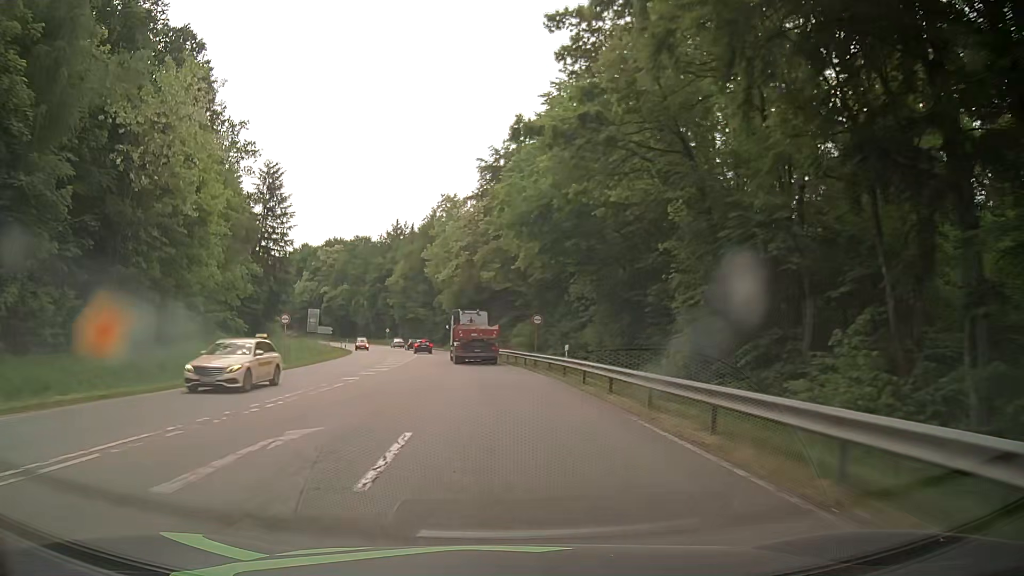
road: secondary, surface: asphalt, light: Day
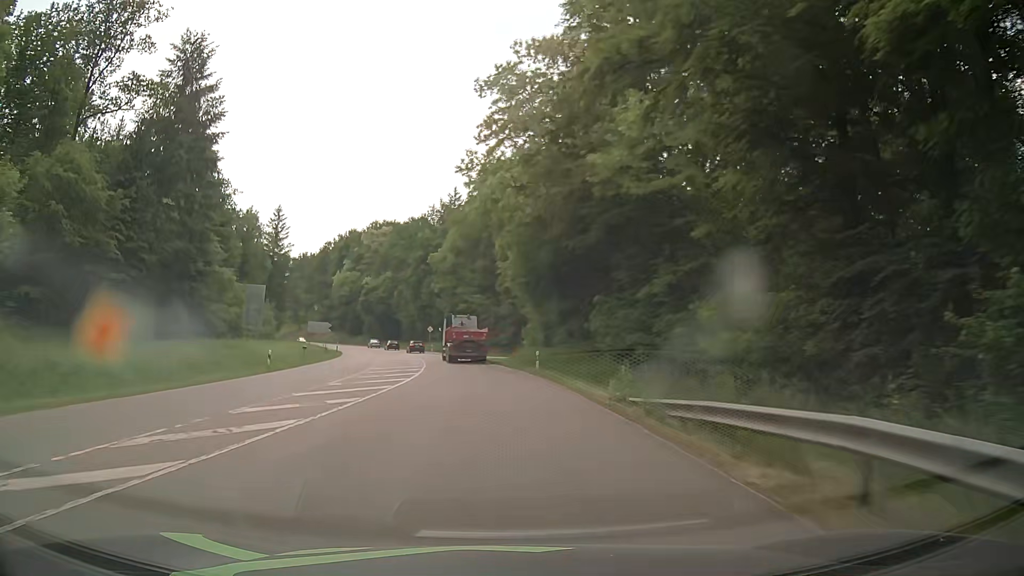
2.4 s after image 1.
(-2.7, +44.8) m; -7°
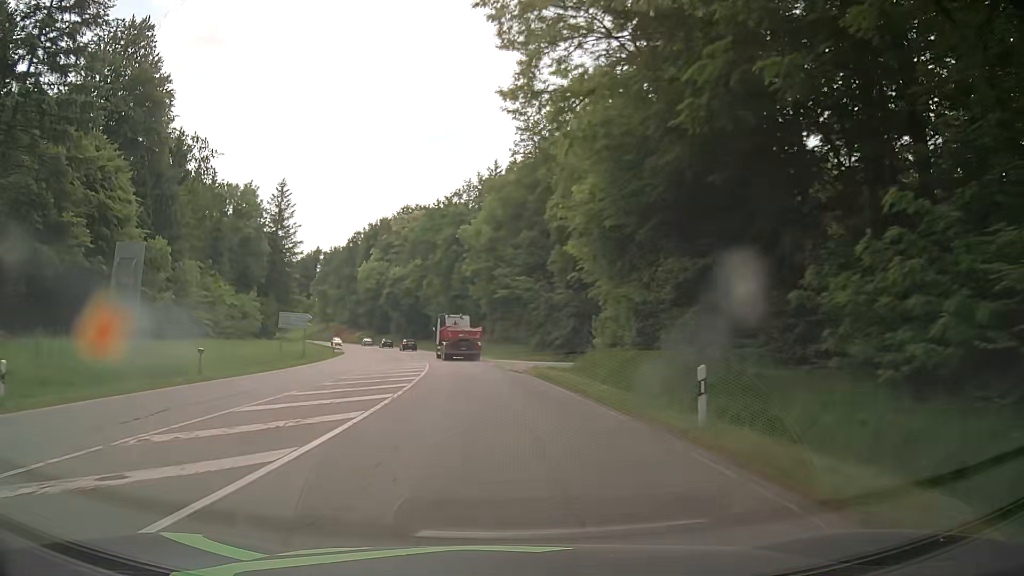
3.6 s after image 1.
(-0.6, +22.5) m; -3°
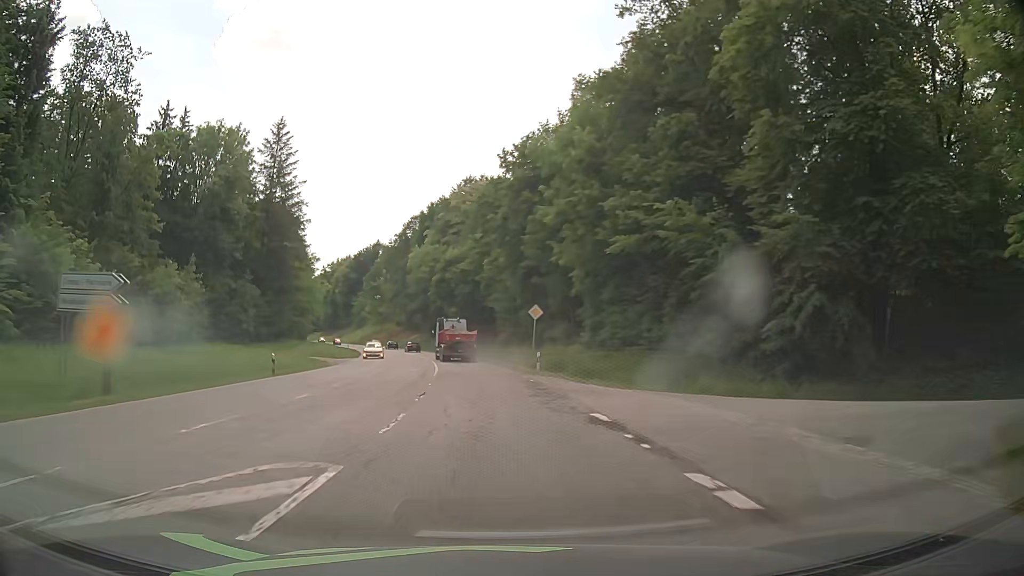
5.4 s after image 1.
(-2.1, +34.0) m; -7°
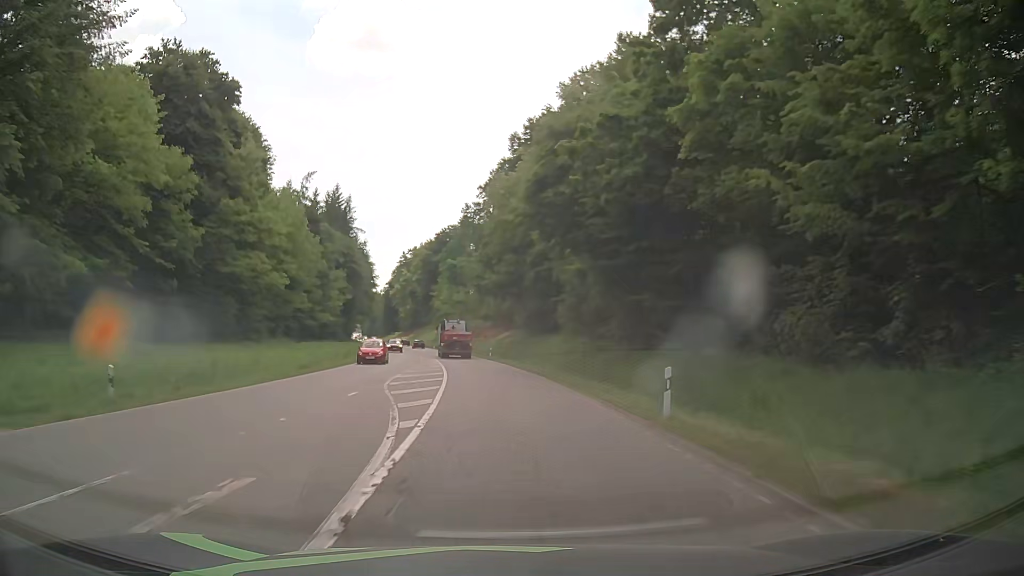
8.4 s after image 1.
(-5.2, +57.5) m; -9°
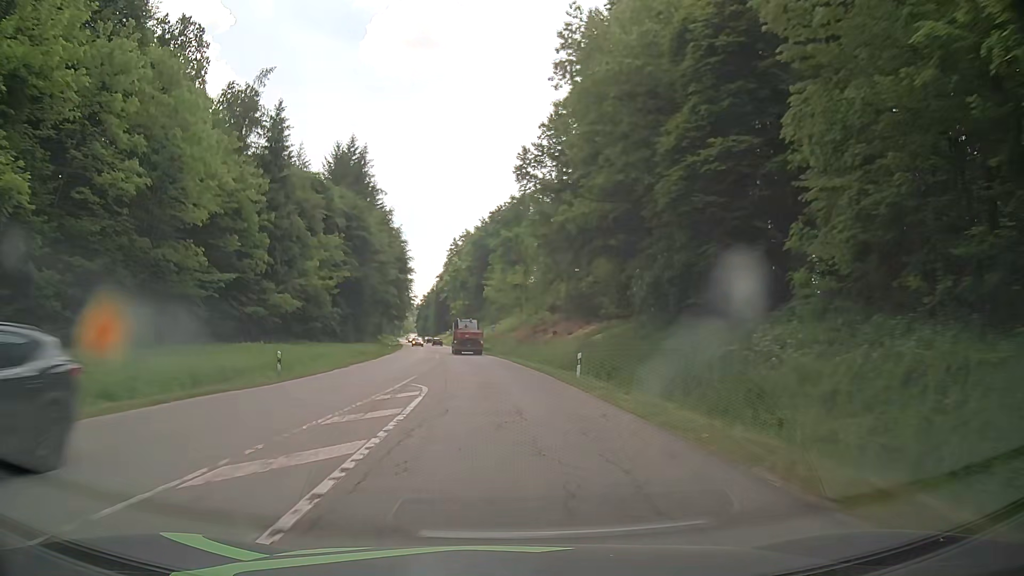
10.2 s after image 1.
(-1.7, +35.5) m; -6°
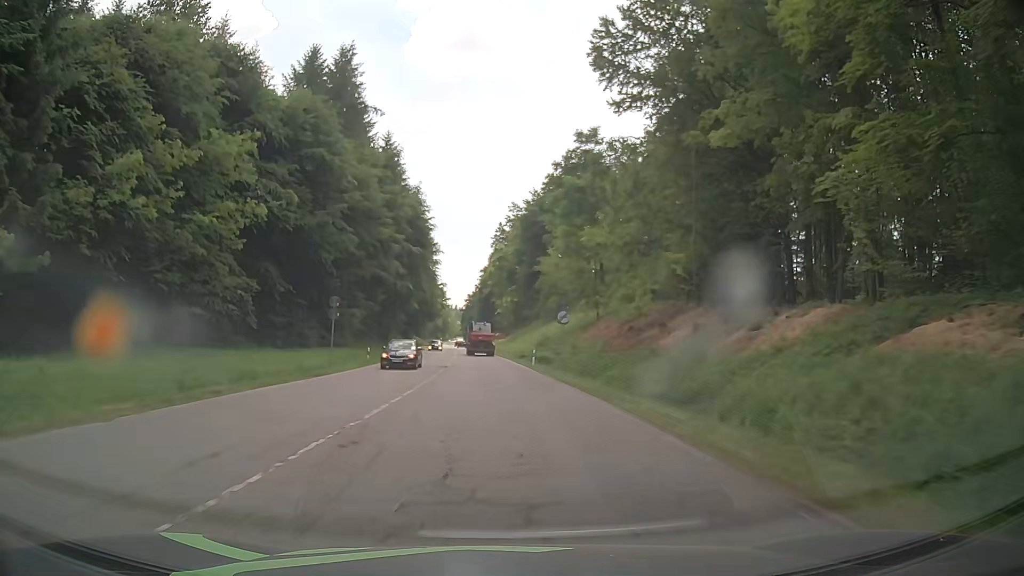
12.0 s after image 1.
(-1.1, +36.5) m; -4°
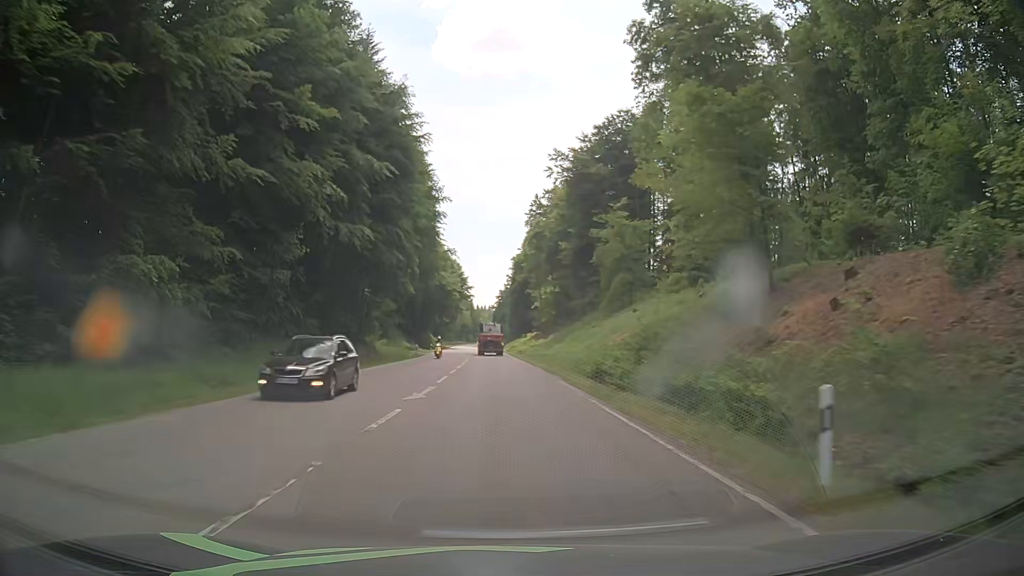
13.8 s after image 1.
(-0.9, +37.4) m; -3°
(0, +10) (0, +20) (0, +30) (-1, +40) (-1, +50) (-1, +60) (-2, +70) (-2, +80) (-2, +90) (-3, +100) m
